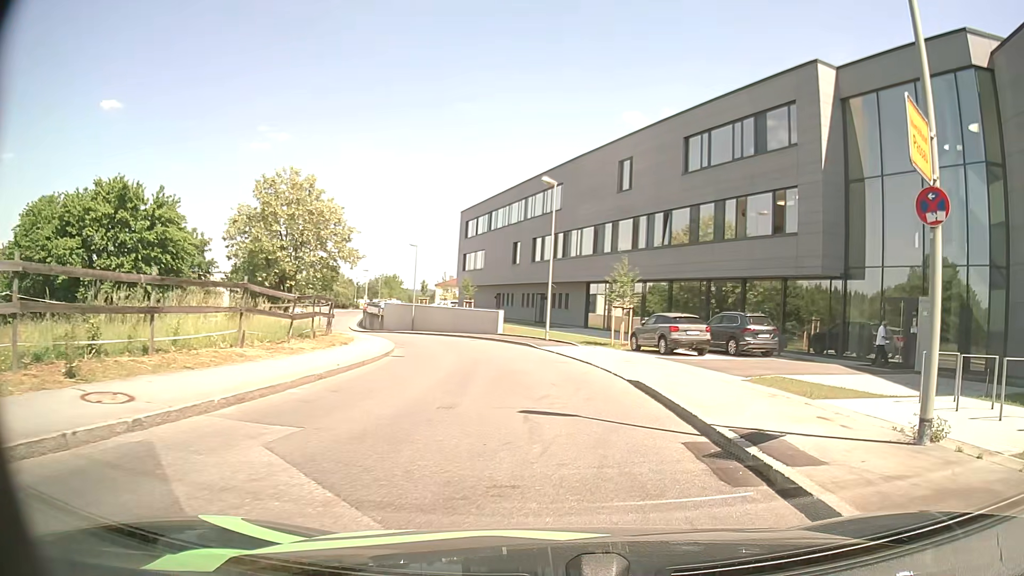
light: Day
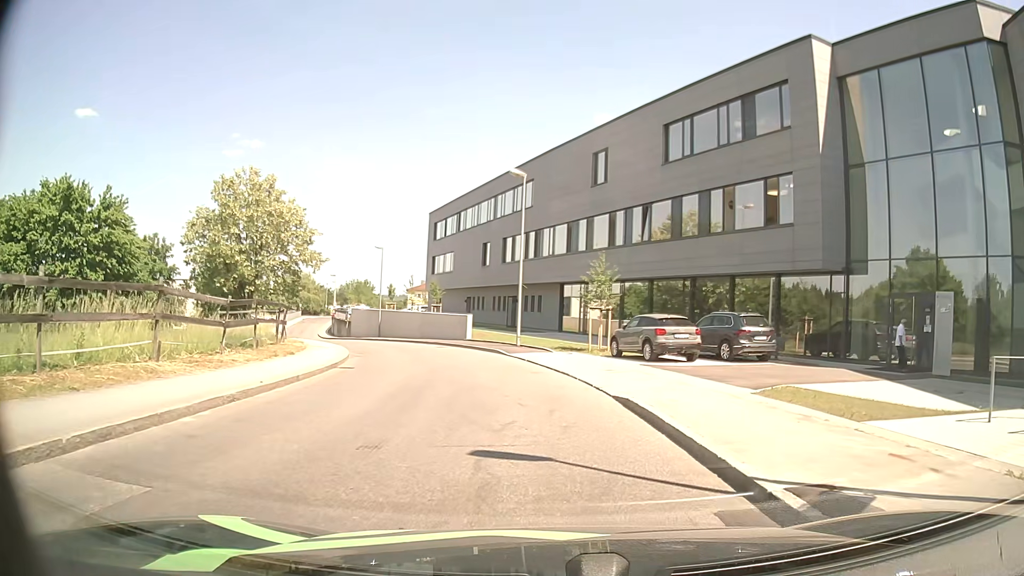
(+0.1, +2.8) m; +3°
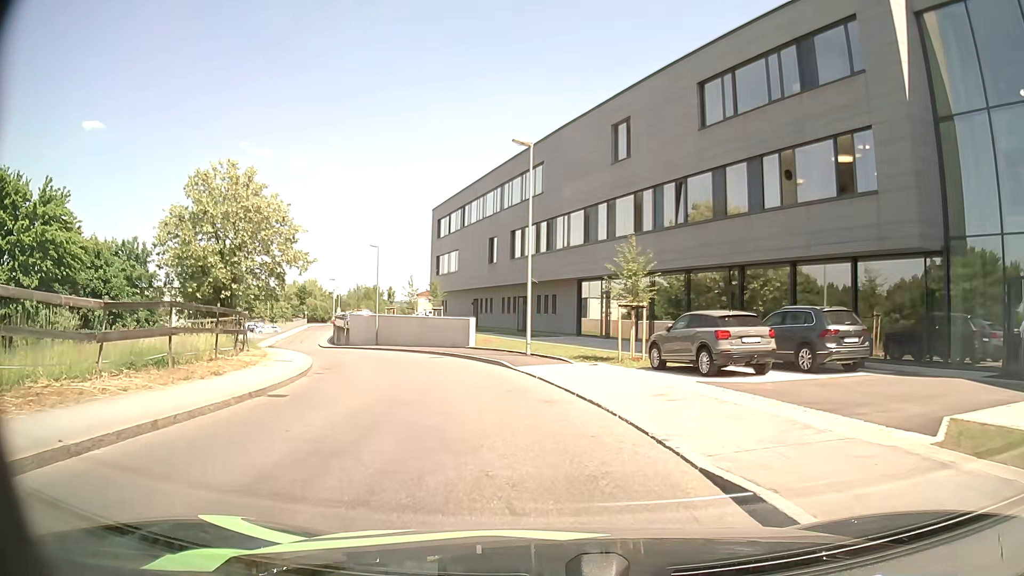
(-0.1, +6.3) m; -2°
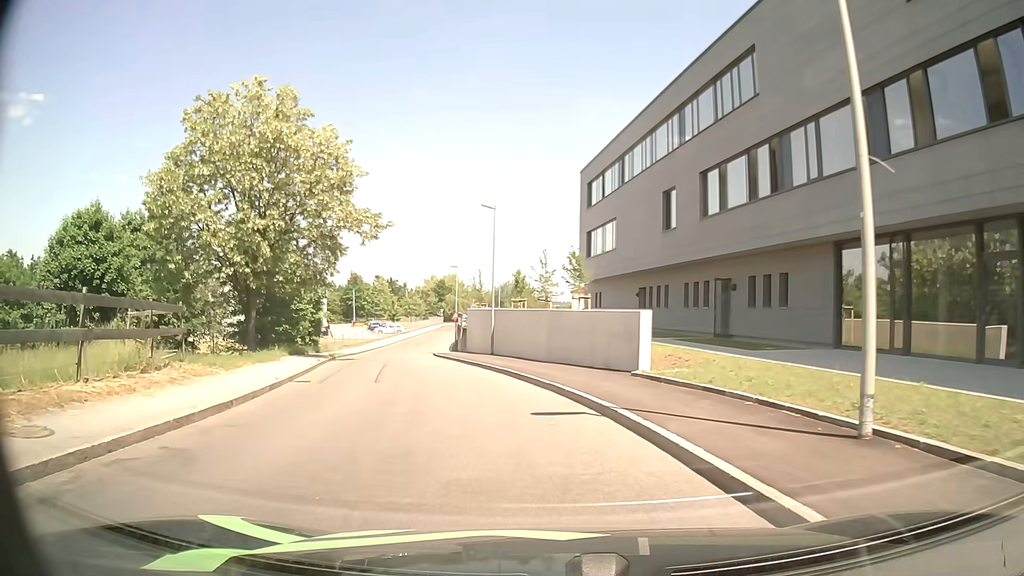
(-2.1, +18.5) m; -13°
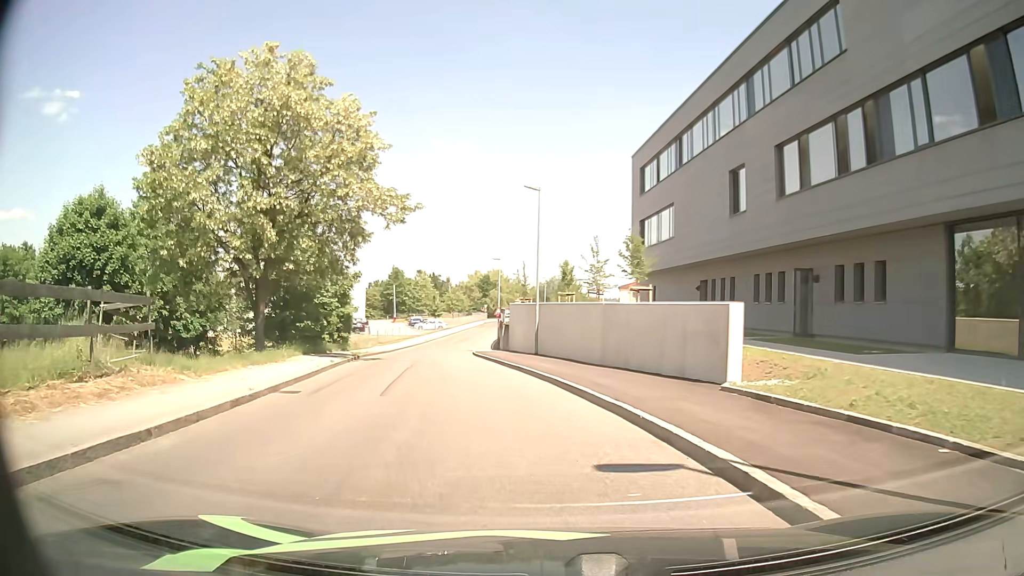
(-0.2, +4.2) m; -4°
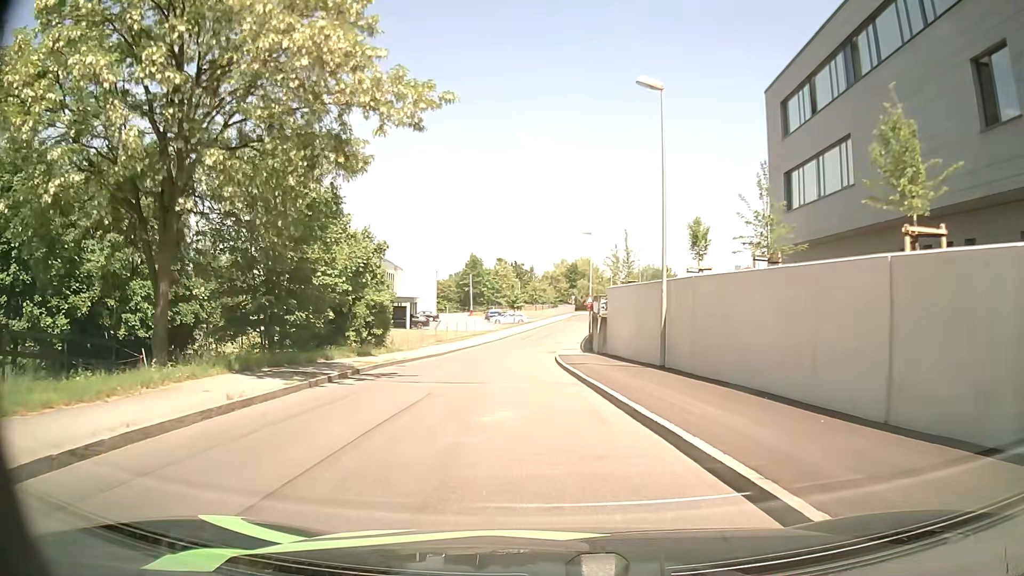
(-1.1, +13.7) m; -7°
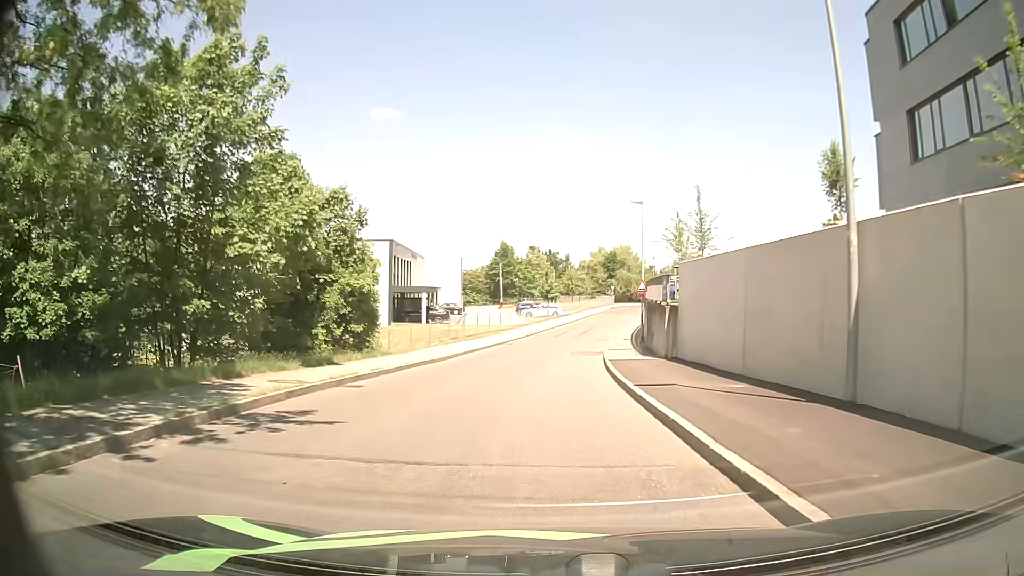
(-0.3, +10.0) m; -3°
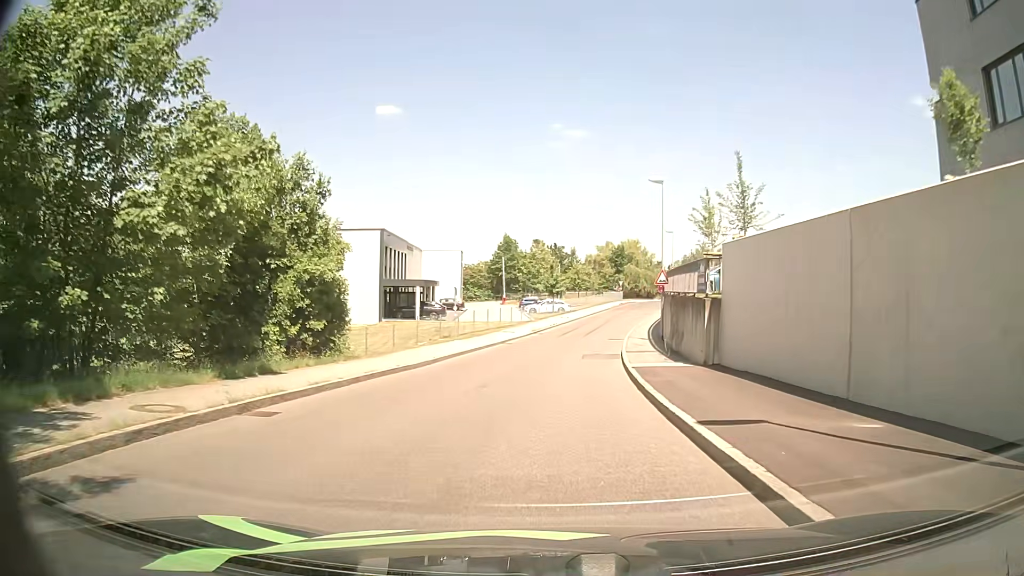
(-0.1, +5.1) m; -1°
(0, +10) (0, +20) (+1, +30) (+3, +40) (+5, +50) (+7, +59) (+9, +69) (+12, +79) (+15, +88) (+19, +97) m
